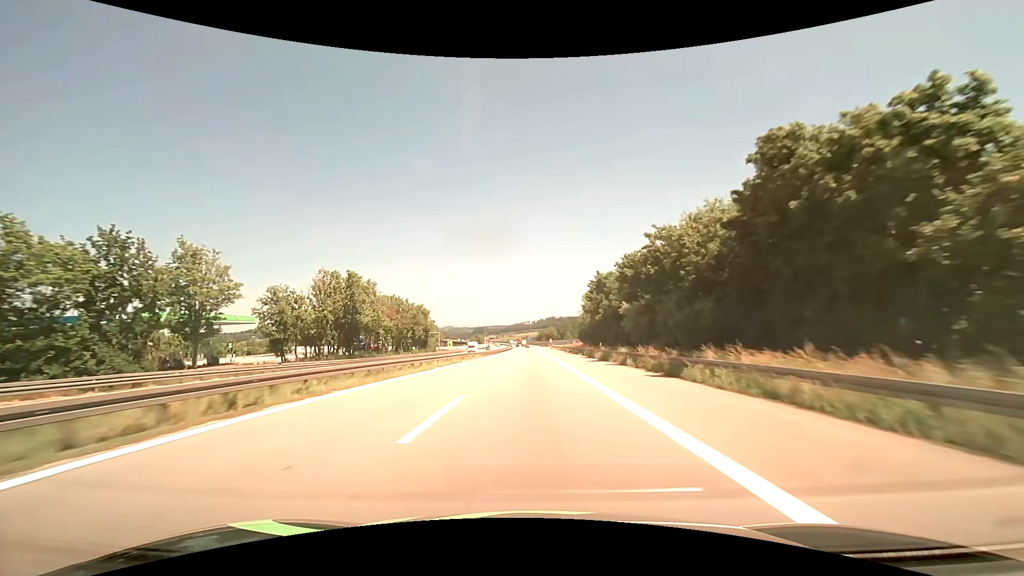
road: motorway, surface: asphalt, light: Day
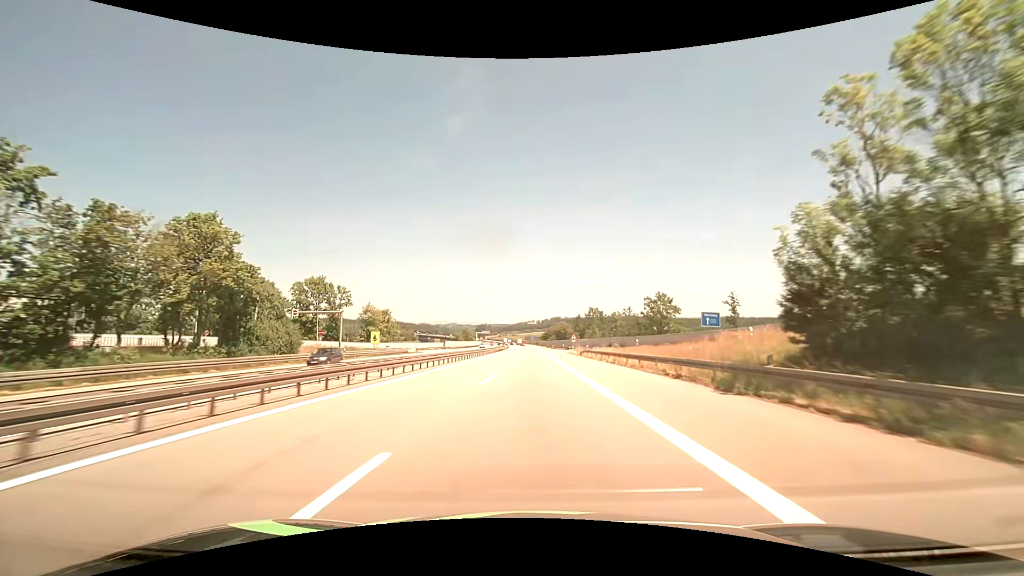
(-0.3, +79.0) m; -1°
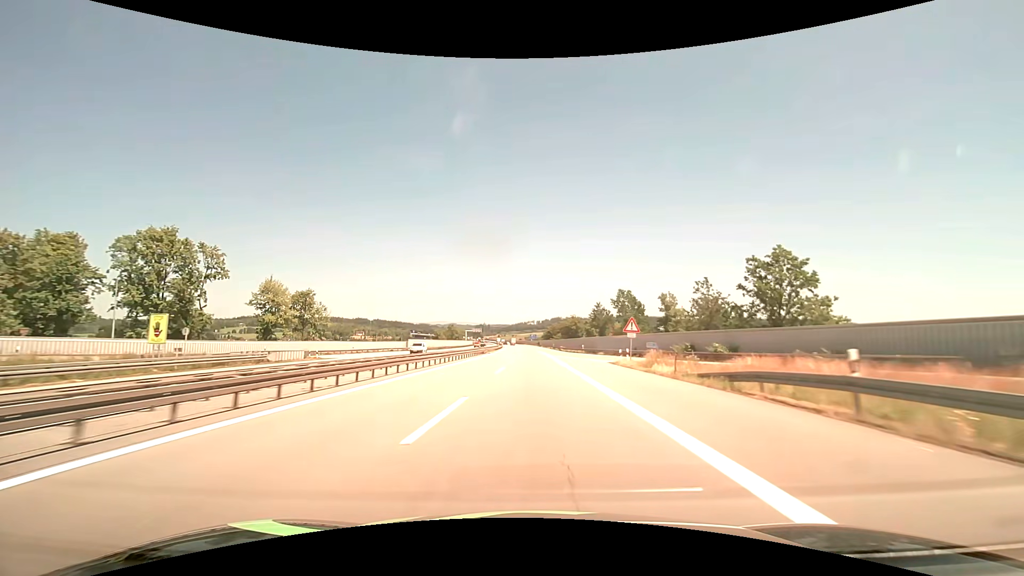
(+0.1, +47.5) m; 0°
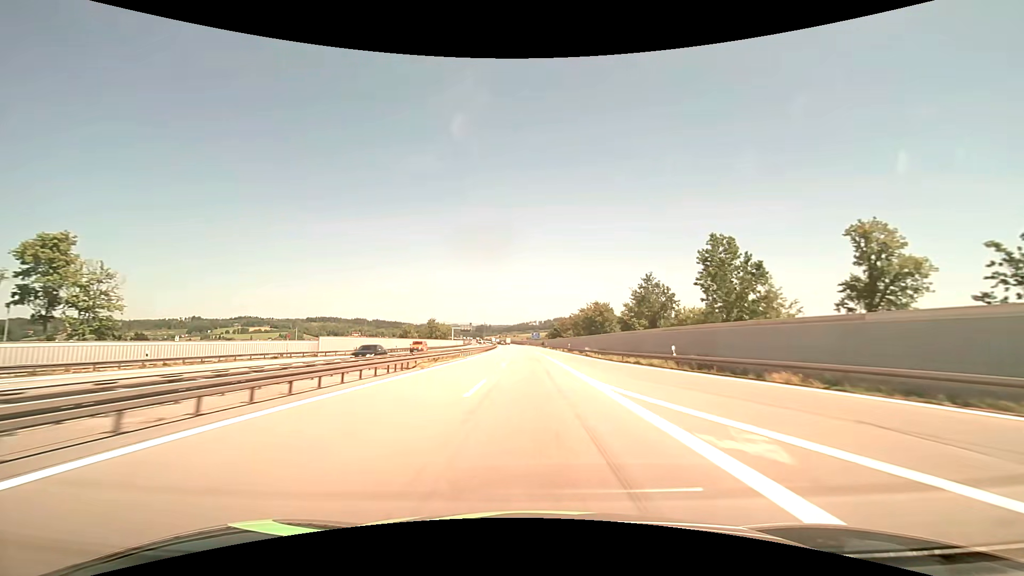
(-0.1, +47.5) m; 0°
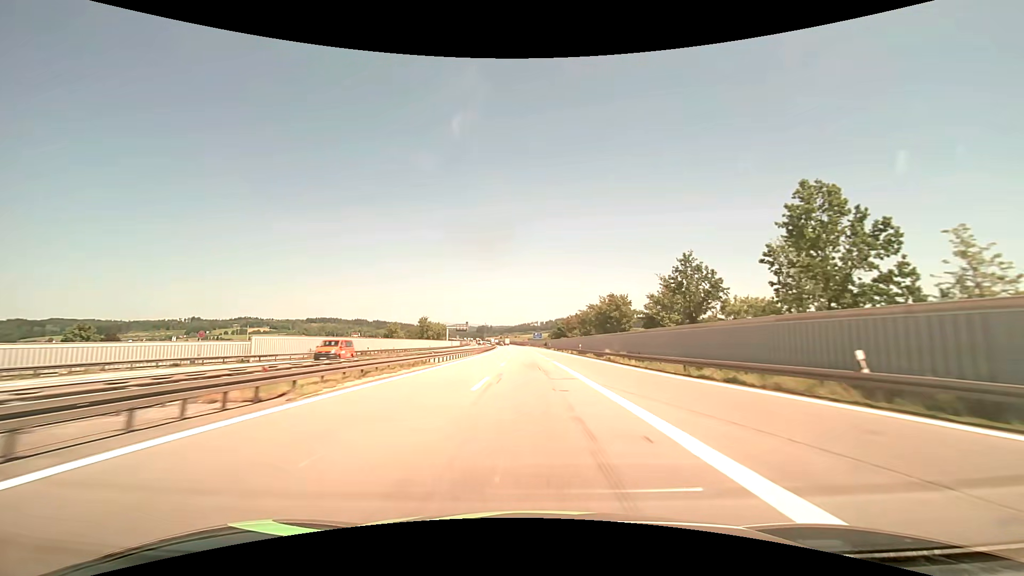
(0.0, +15.8) m; 0°
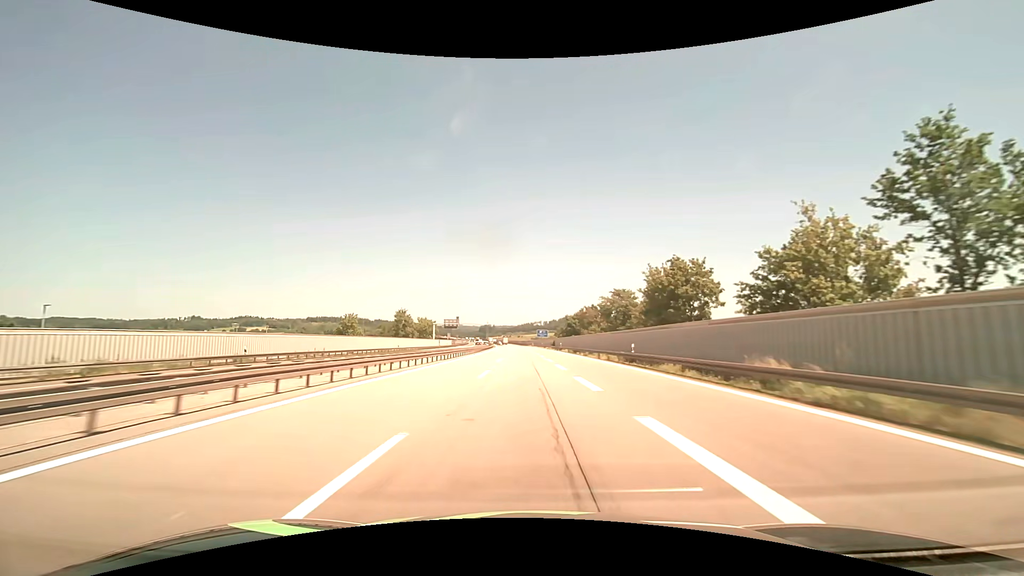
(-0.2, +31.5) m; -1°
